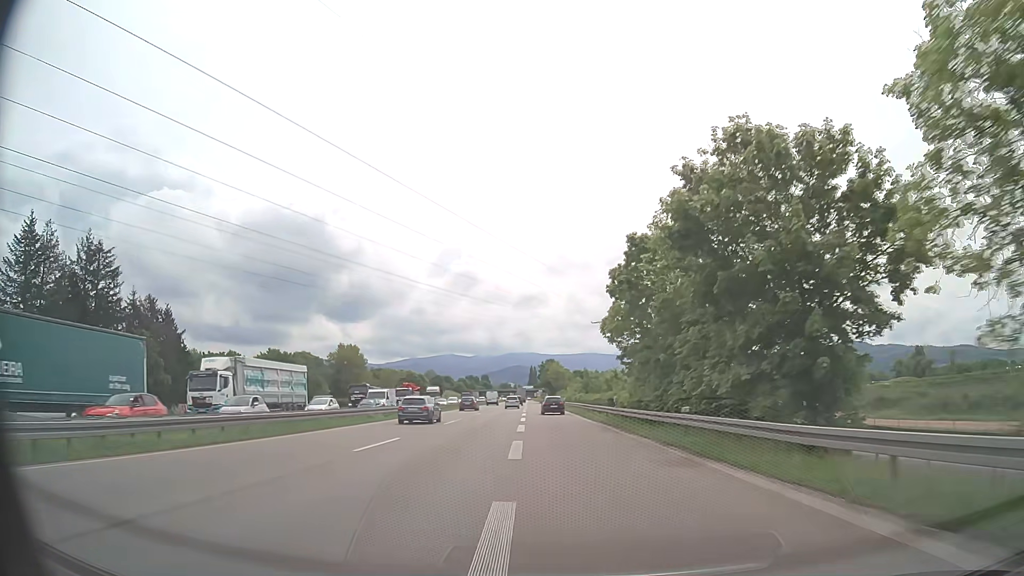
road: trunk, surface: asphalt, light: Day
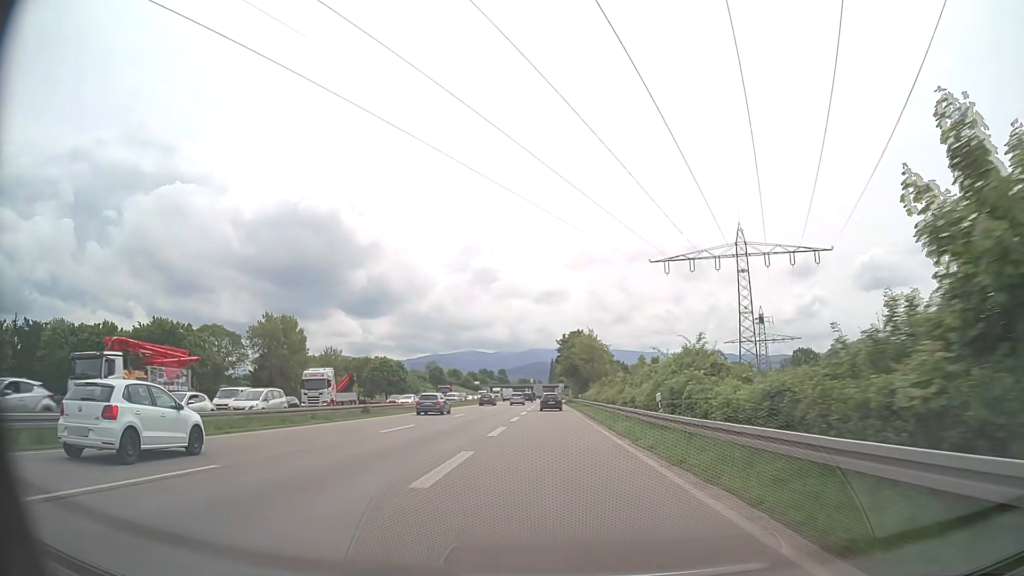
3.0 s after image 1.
(-1.0, +64.7) m; -2°
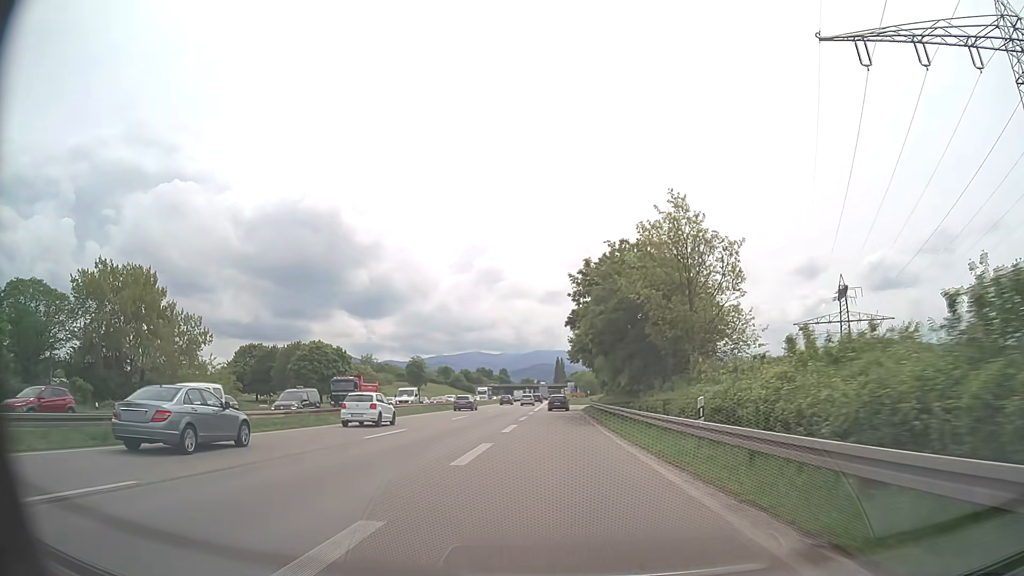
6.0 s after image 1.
(-0.5, +56.1) m; 0°
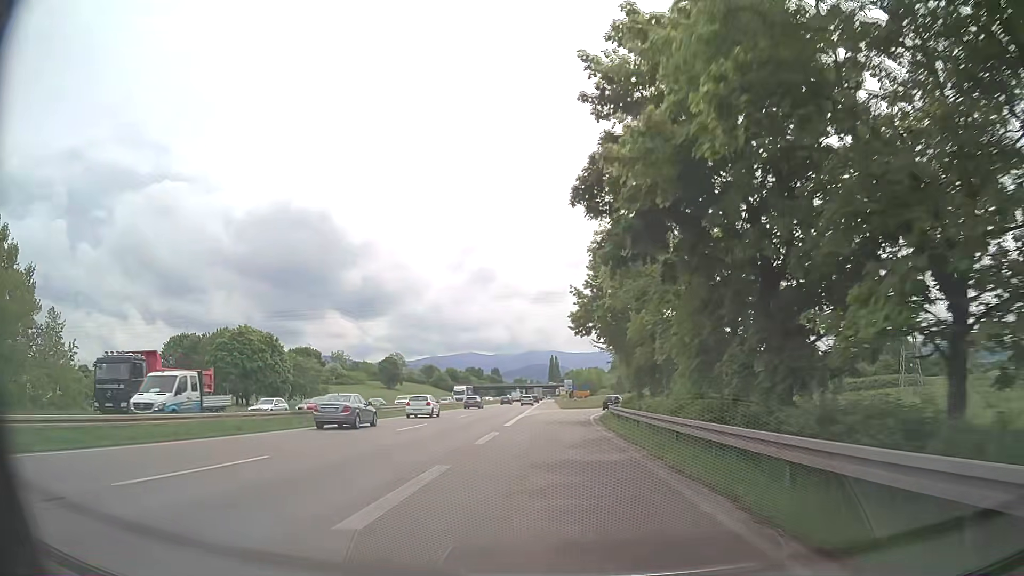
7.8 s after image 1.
(0.0, +30.3) m; 0°
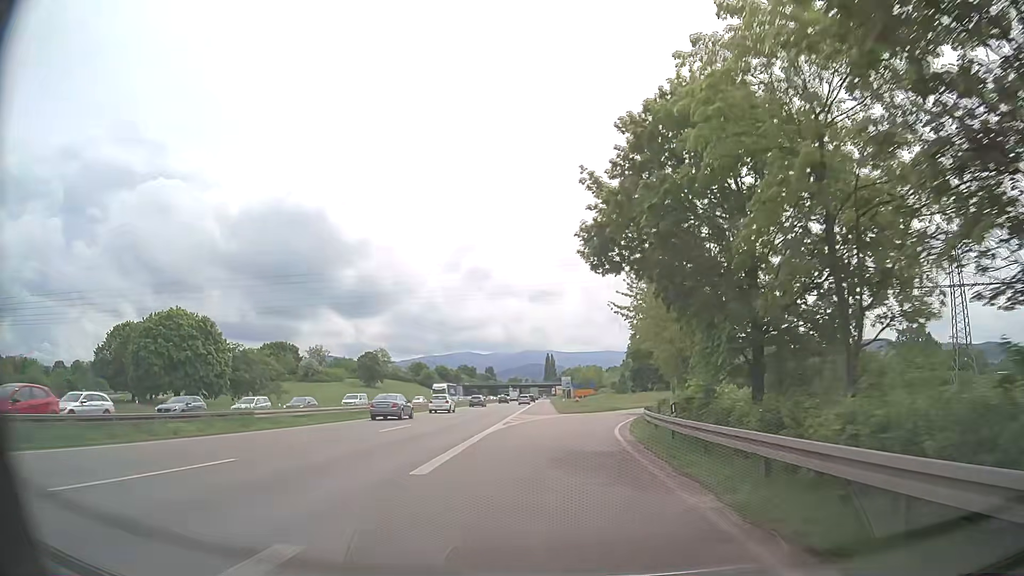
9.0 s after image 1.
(+0.1, +19.0) m; +1°
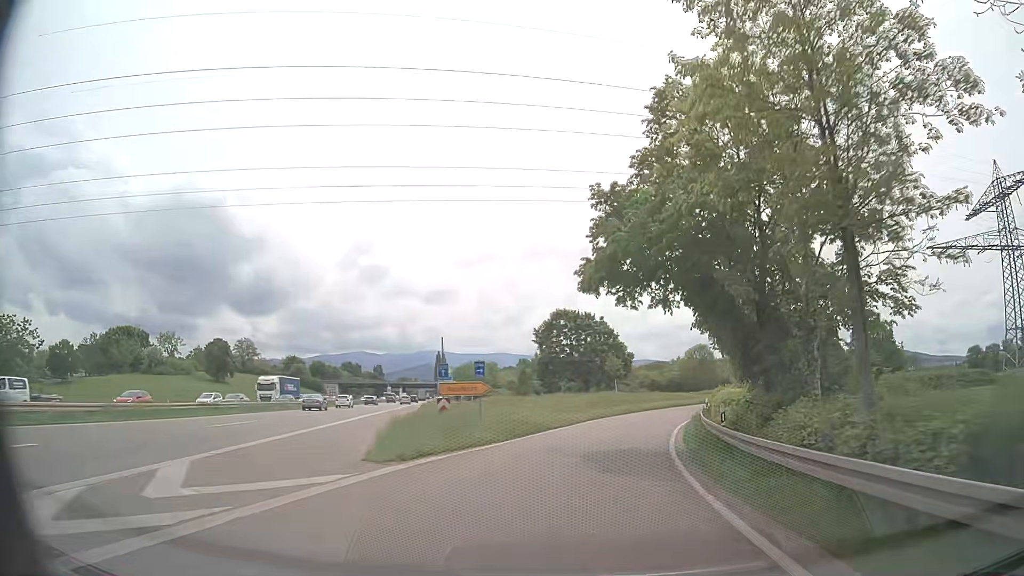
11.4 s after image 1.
(+1.7, +36.1) m; +8°
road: trunk_link
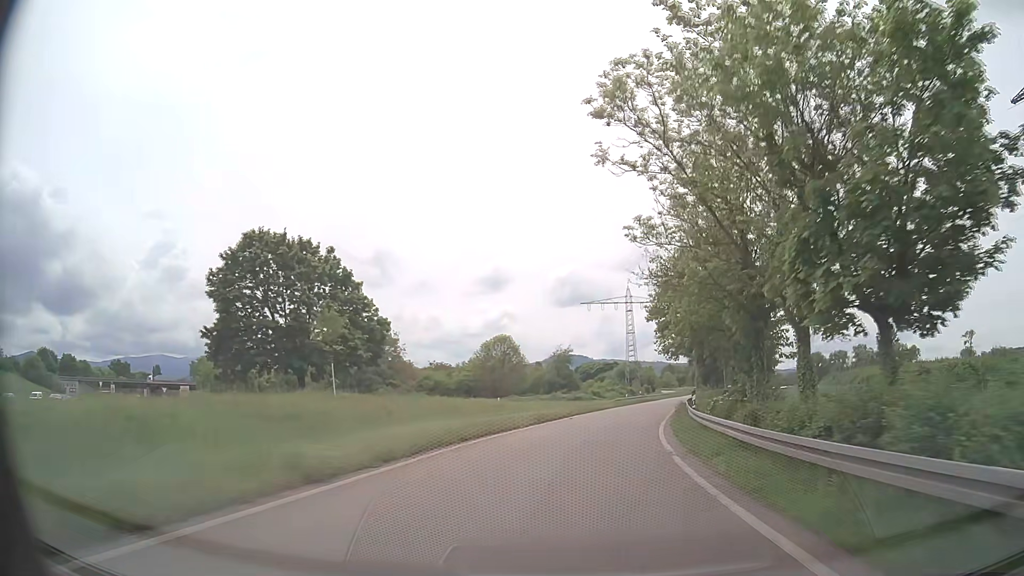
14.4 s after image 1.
(+7.9, +45.9) m; +18°
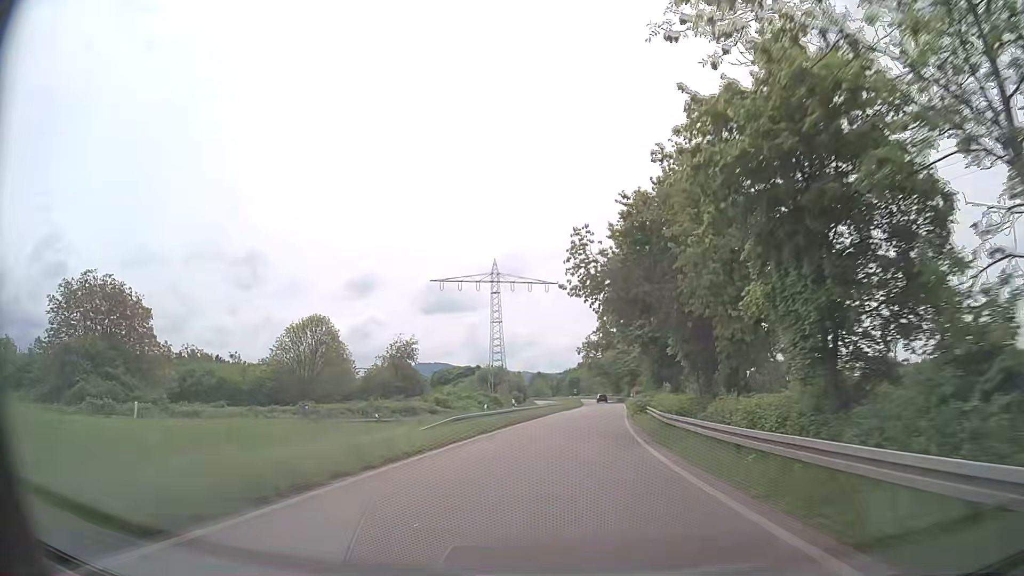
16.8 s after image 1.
(+4.4, +39.9) m; +12°
(0, +10) (0, +20) (+1, +30) (+1, +40) (+2, +50) (+2, +60) (+3, +70) (+4, +80) (+5, +90) (+5, +100) m
